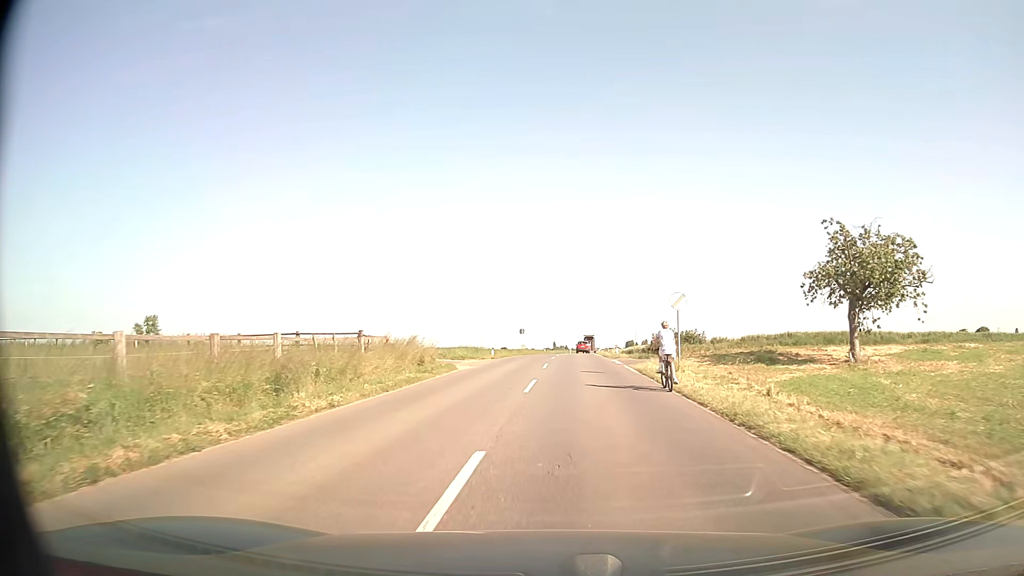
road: secondary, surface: asphalt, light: Day
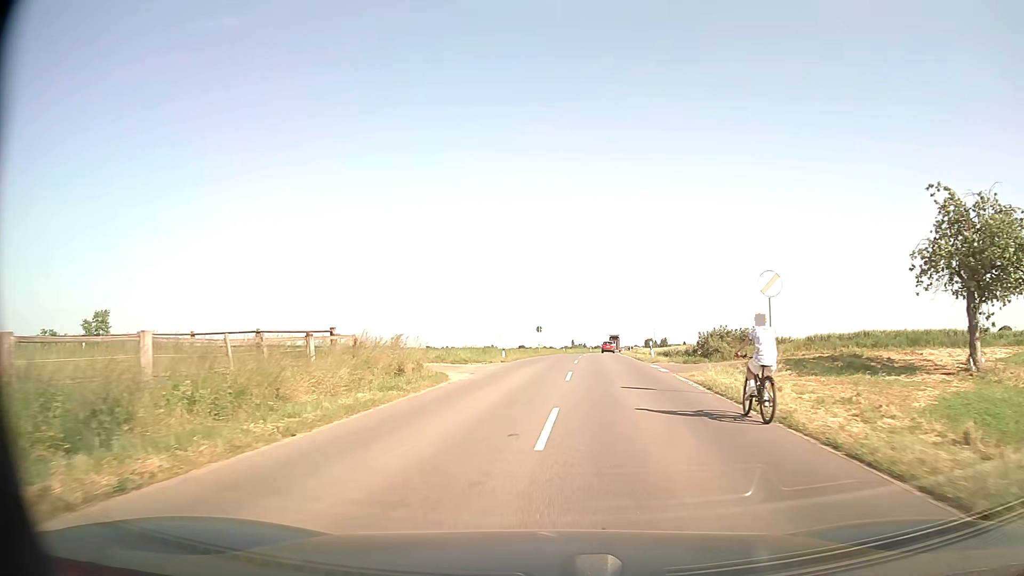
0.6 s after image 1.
(-0.1, +7.7) m; -2°
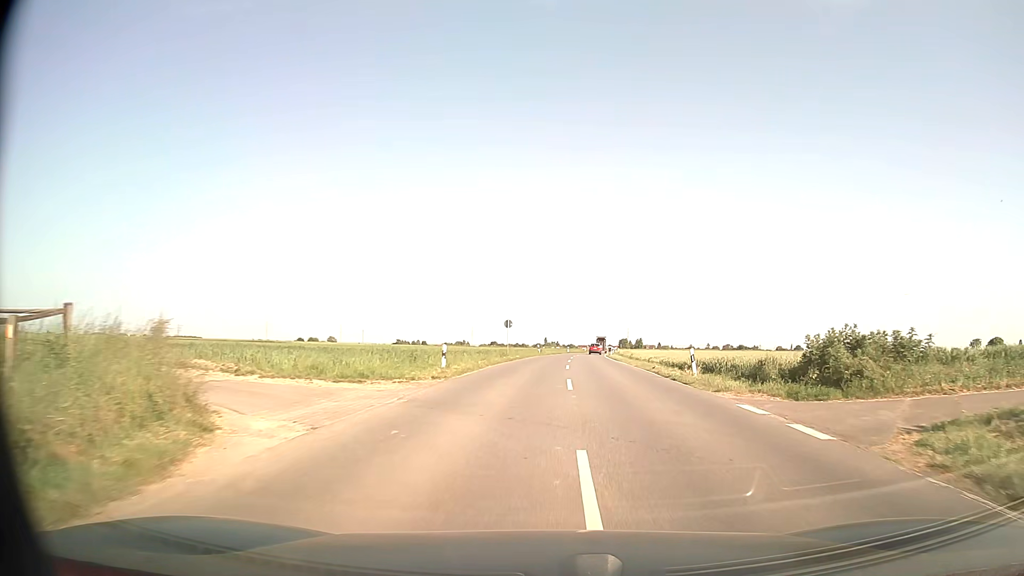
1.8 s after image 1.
(+0.1, +16.0) m; +2°
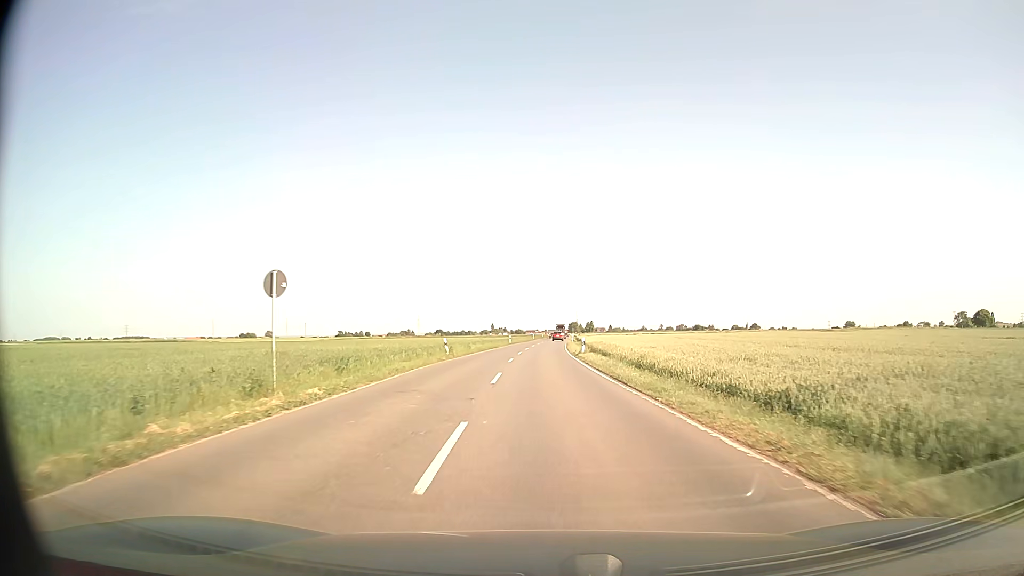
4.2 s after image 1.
(+2.2, +34.4) m; +5°
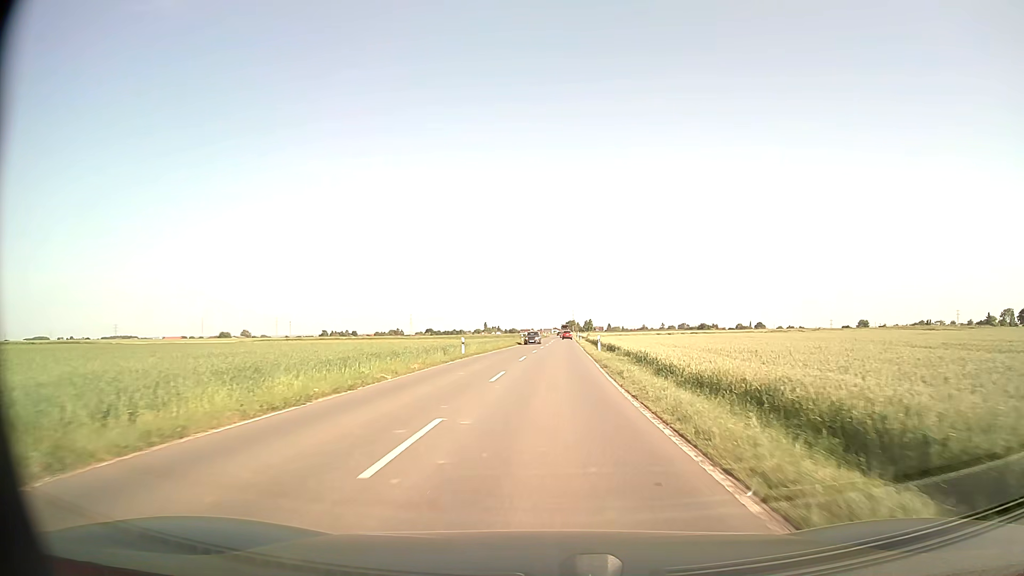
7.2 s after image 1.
(+0.1, +48.4) m; 0°
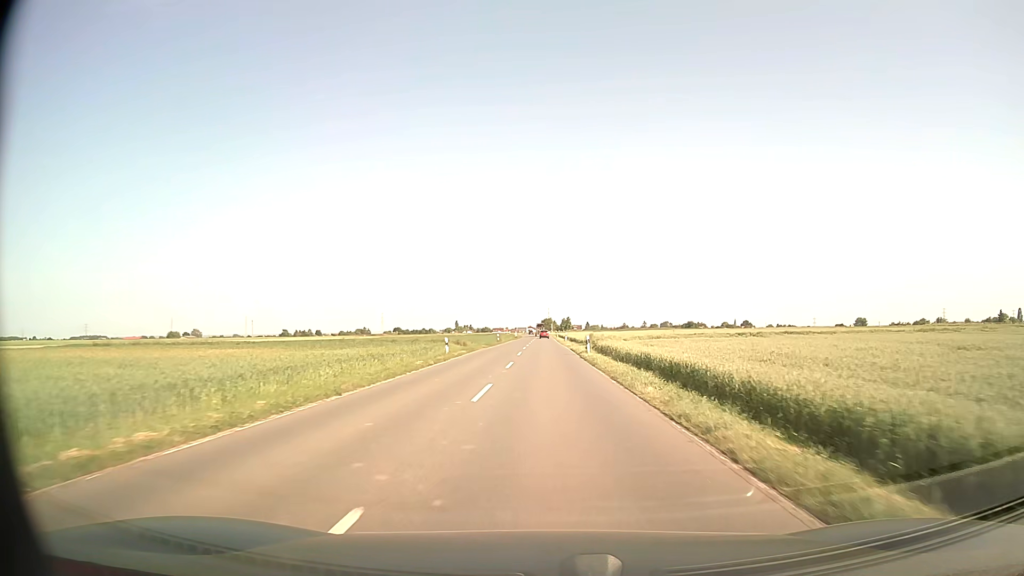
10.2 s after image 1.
(+1.1, +53.9) m; +2°
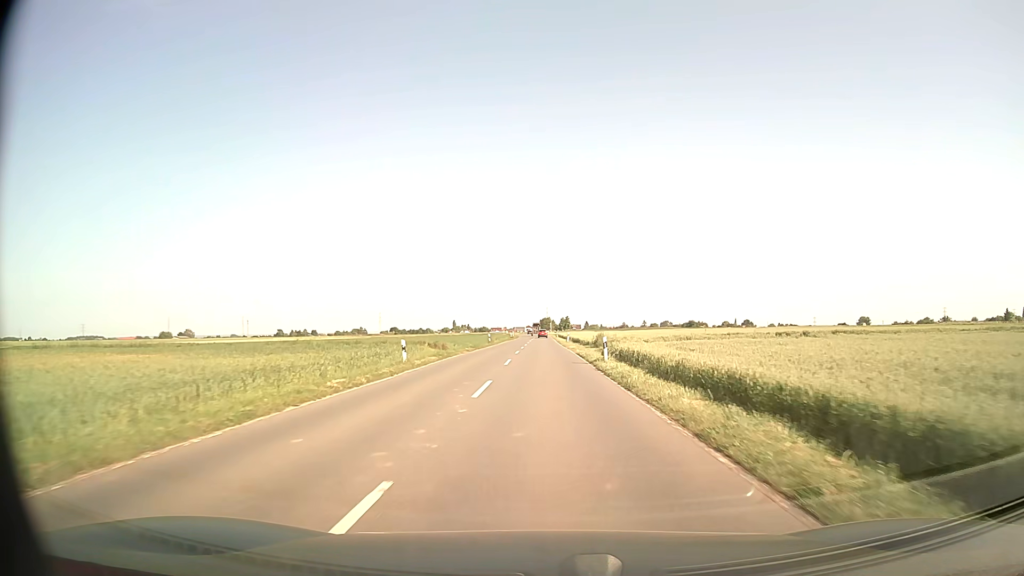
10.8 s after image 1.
(0.0, +11.4) m; 0°
